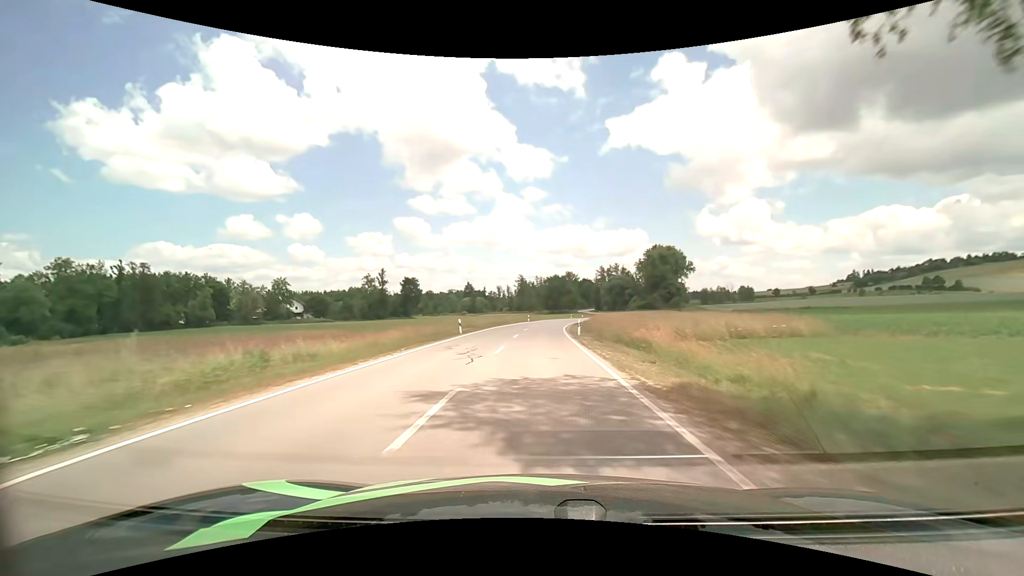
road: secondary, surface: asphalt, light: Day
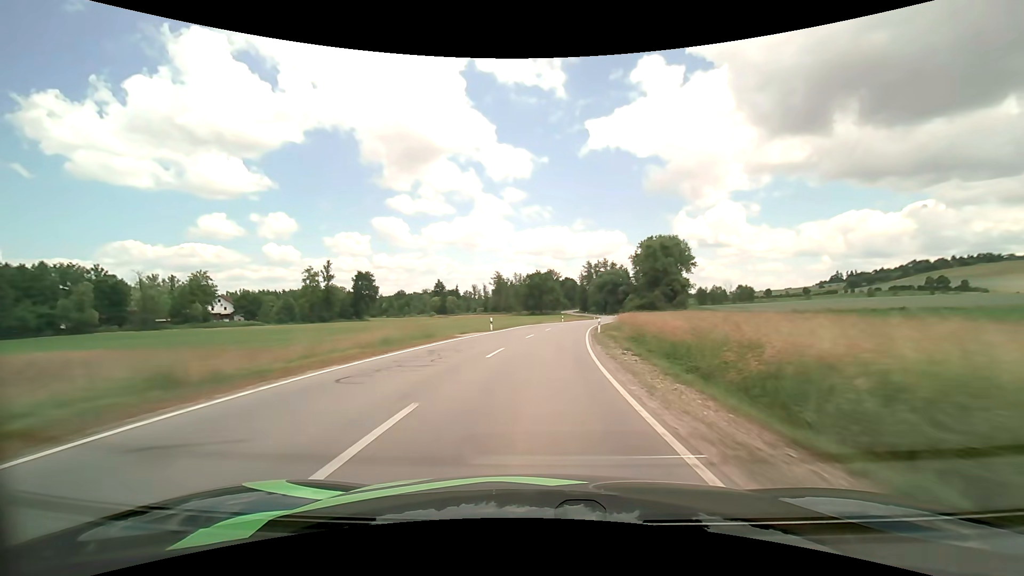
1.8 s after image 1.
(+0.6, +36.2) m; +2°
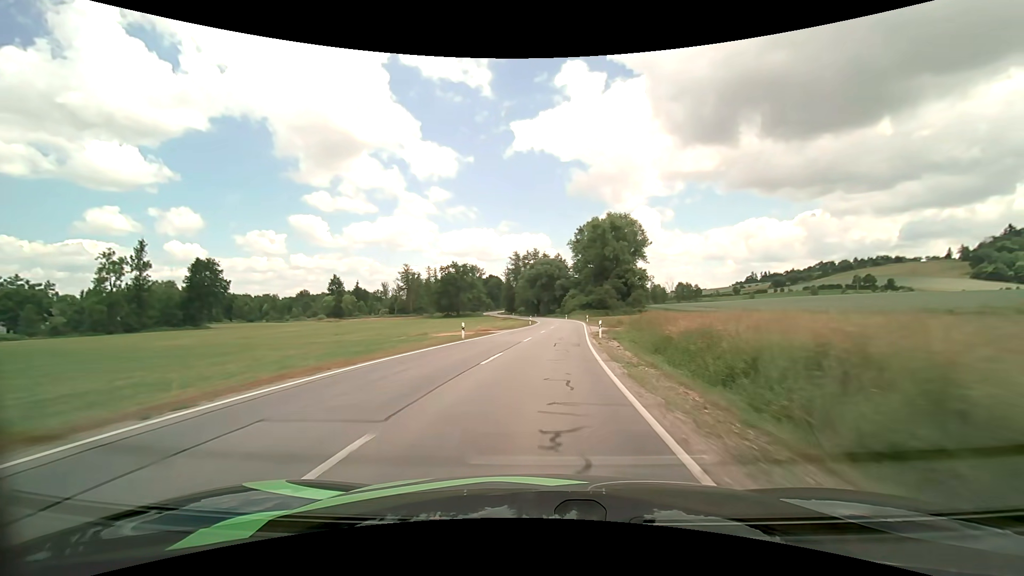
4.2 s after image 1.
(+3.7, +47.2) m; +9°
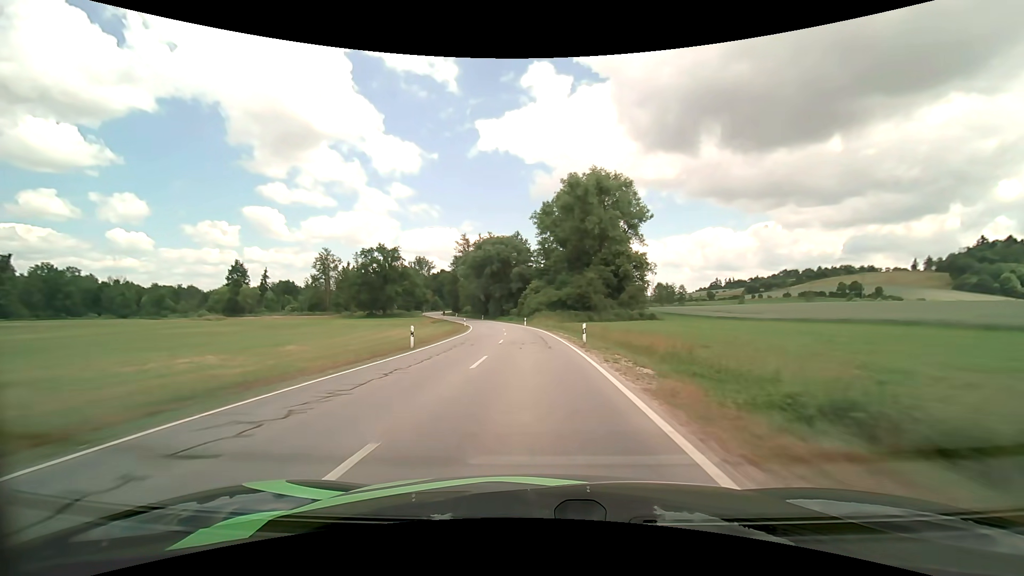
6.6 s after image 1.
(+2.9, +46.6) m; +5°
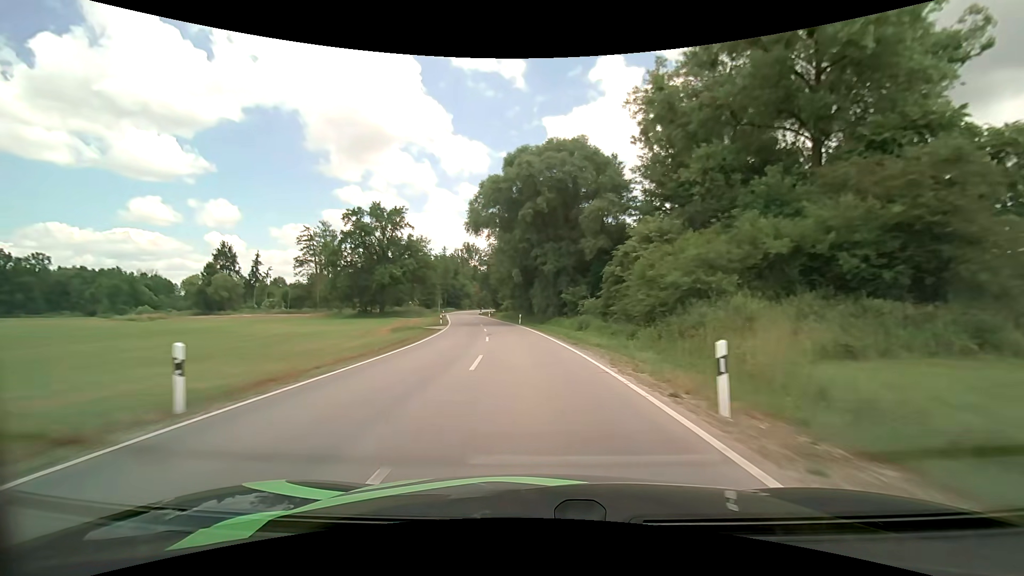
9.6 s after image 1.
(-2.9, +58.5) m; -8°
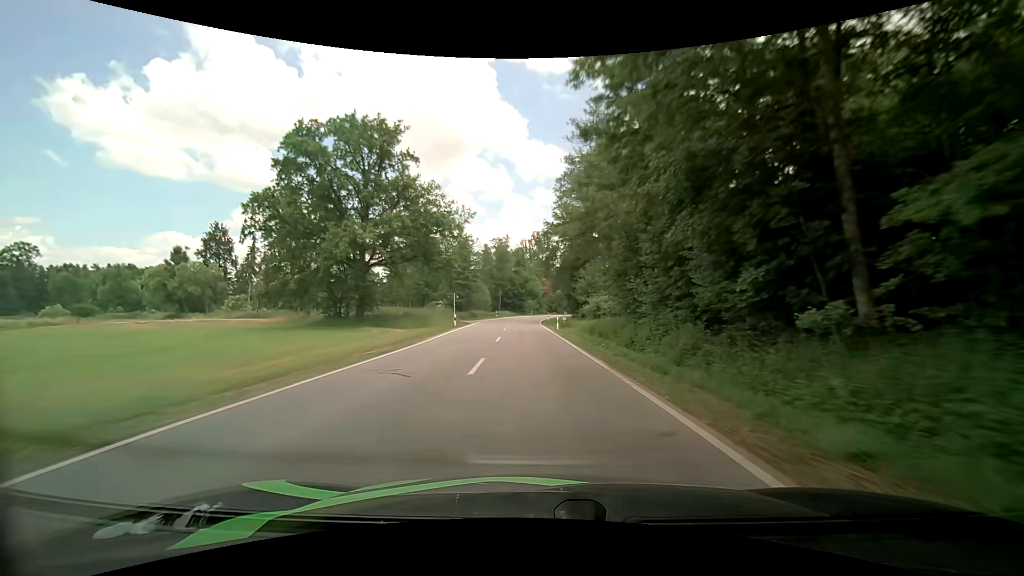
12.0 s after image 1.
(-4.1, +47.5) m; -9°
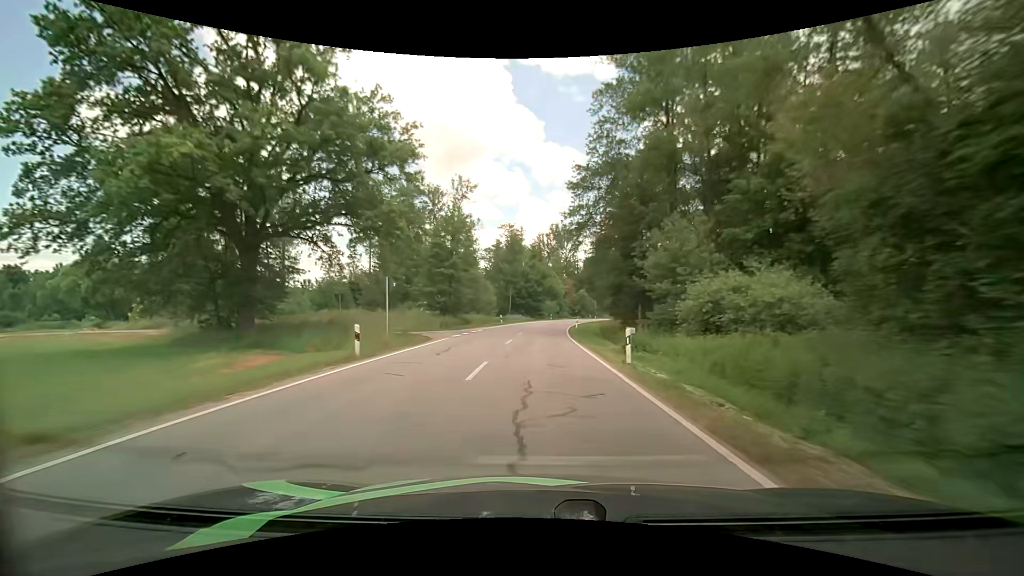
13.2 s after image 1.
(-0.4, +23.8) m; -1°
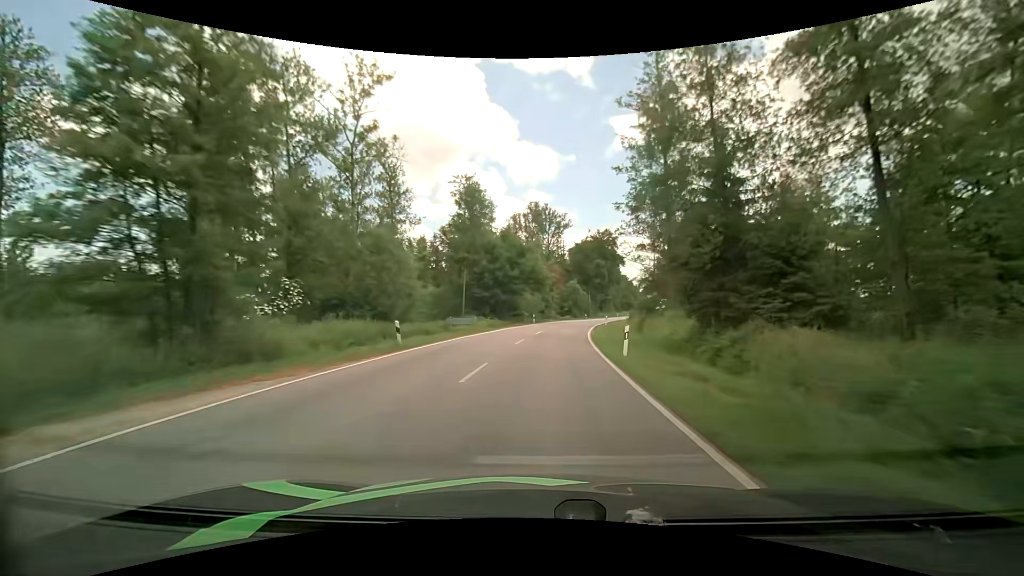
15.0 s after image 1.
(+0.1, +34.9) m; +1°
(0, +10) (+1, +20) (+2, +30) (+3, +40) (+4, +50) (+6, +60) (+8, +69) (+11, +79) (+13, +89) (+16, +98) m
